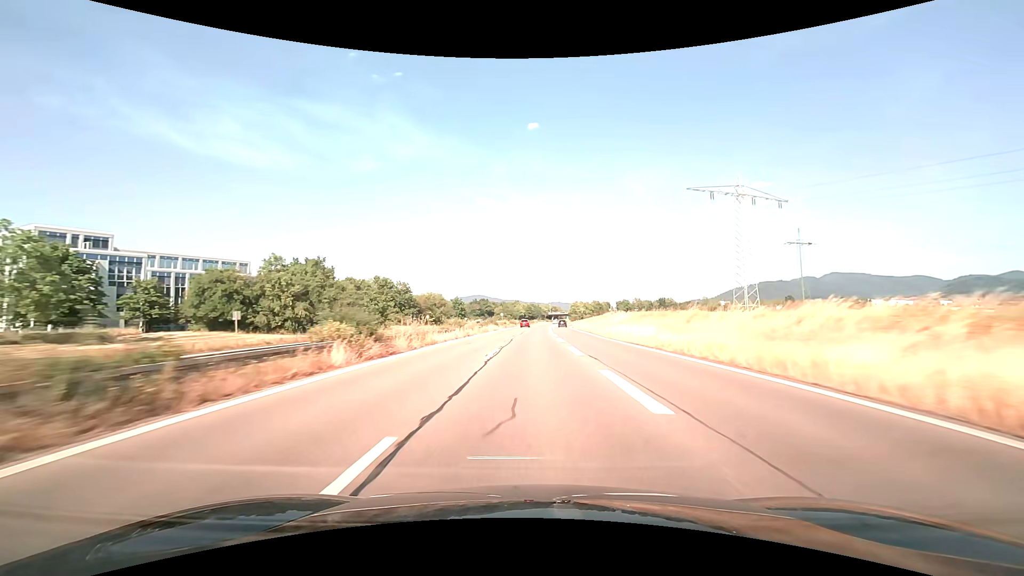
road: trunk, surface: asphalt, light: Day
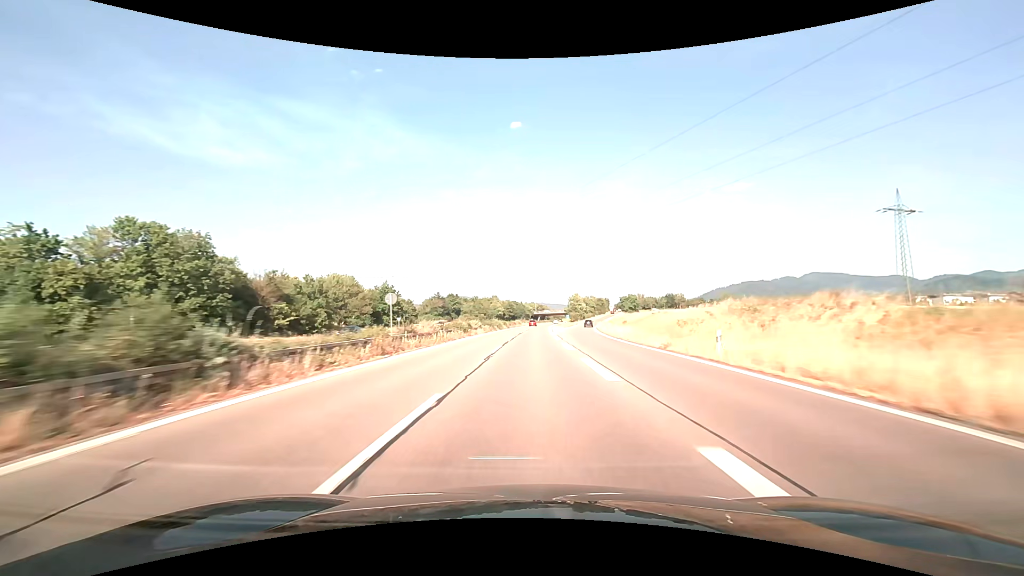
(+1.1, +68.7) m; +2°
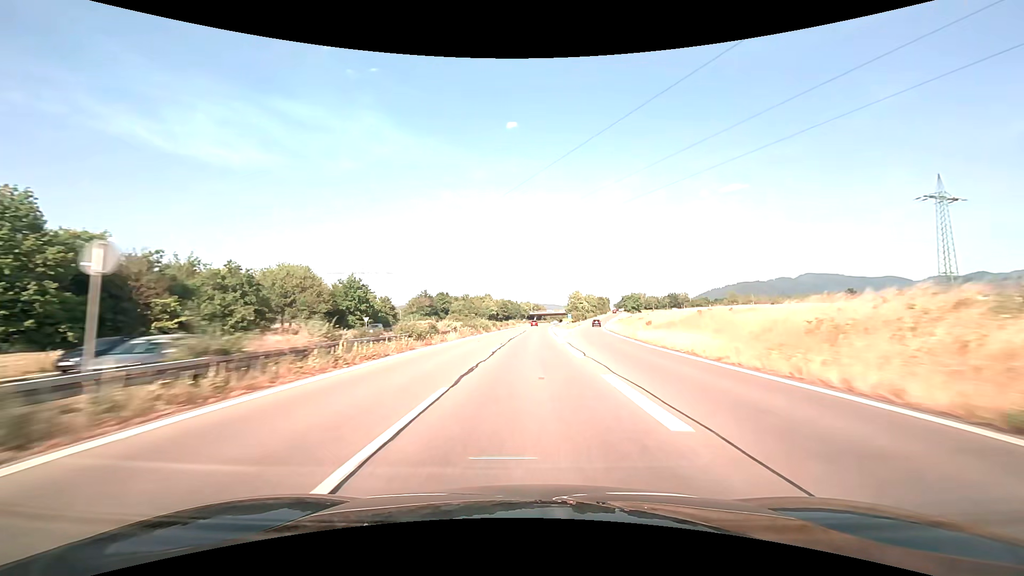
(+0.1, +17.2) m; +1°
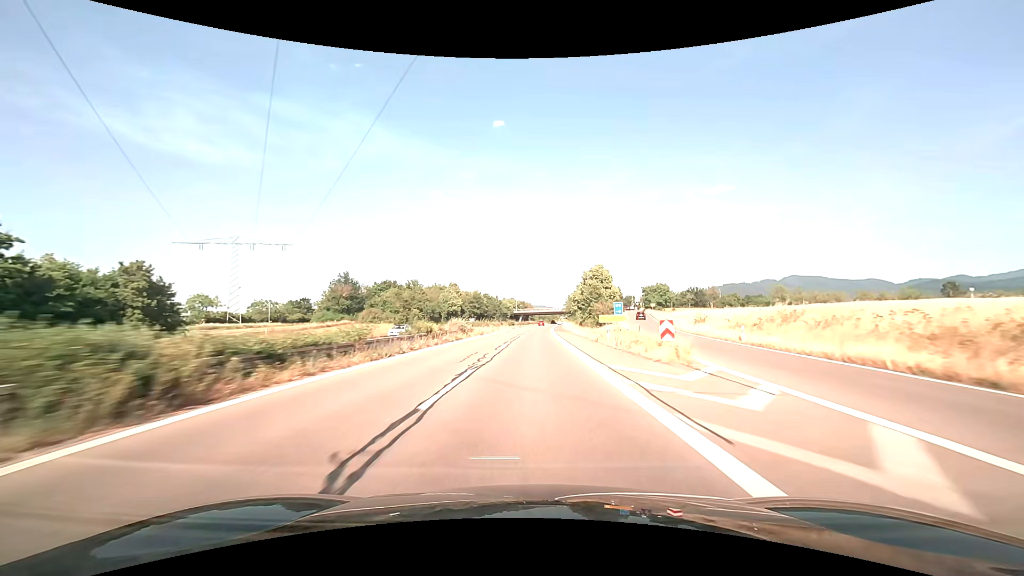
(+1.0, +68.5) m; +2°
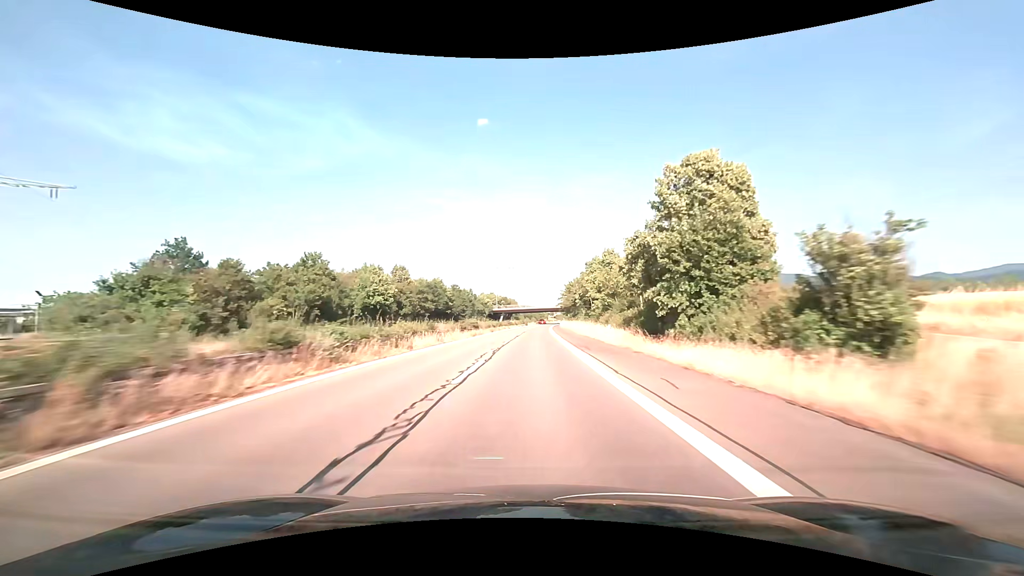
(+0.8, +51.2) m; +2°
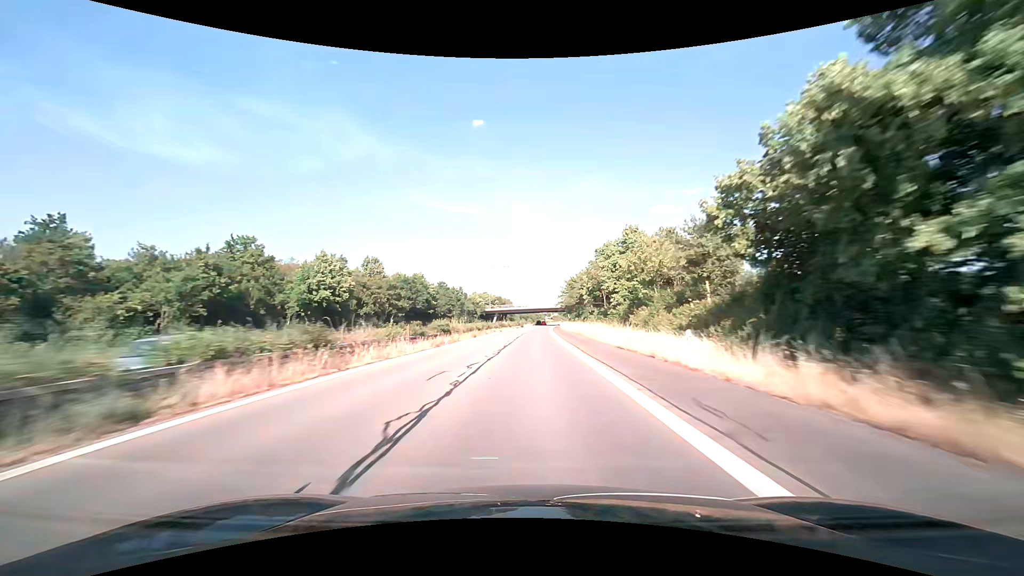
(+0.1, +17.1) m; 0°
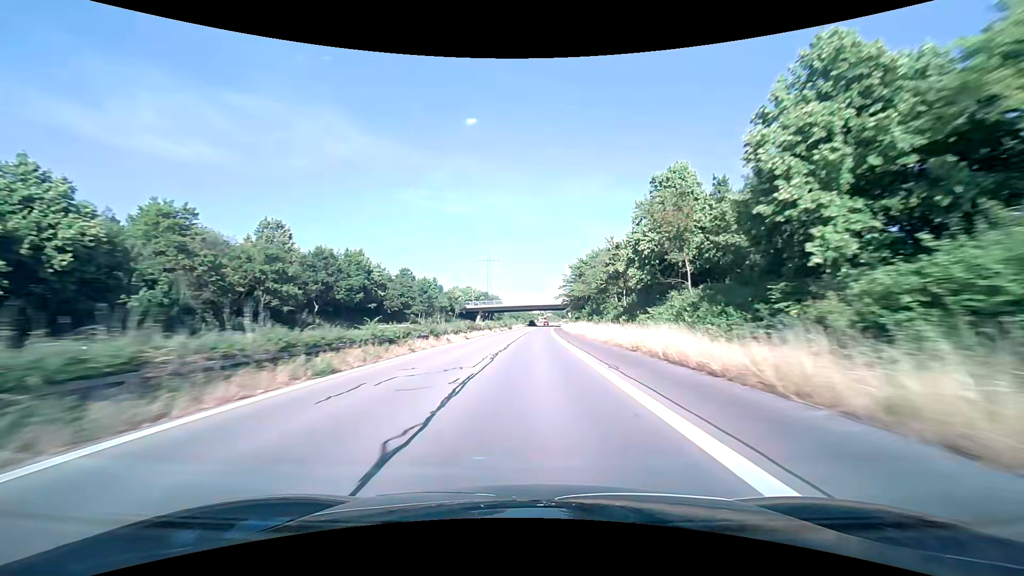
(+0.3, +34.2) m; +1°
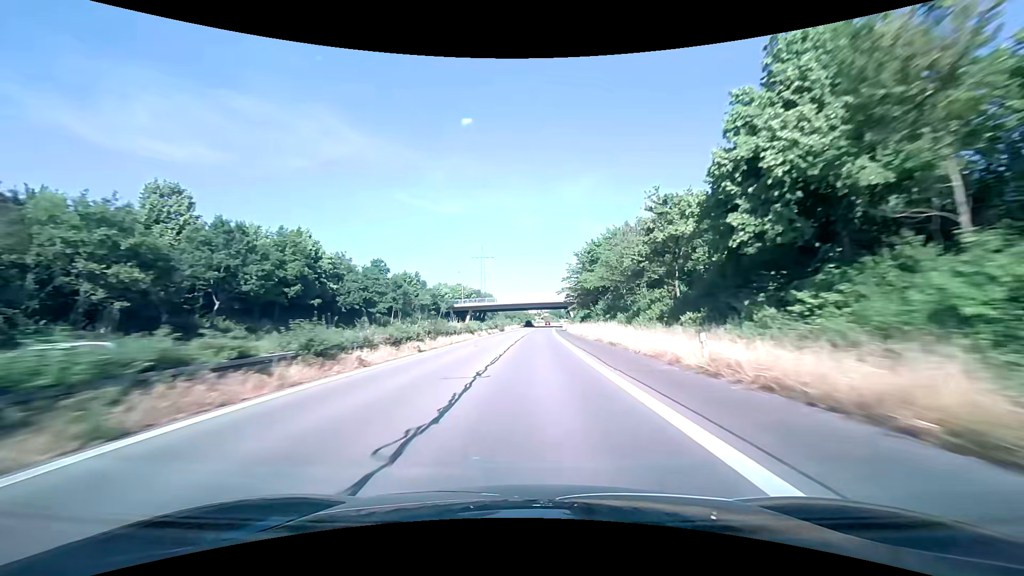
(+0.1, +17.2) m; 0°
(0, +10) (0, +20) (0, +30) (+1, +40) (+1, +50) (+1, +60) (+2, +70) (+2, +80) (+3, +90) (+3, +100) m
